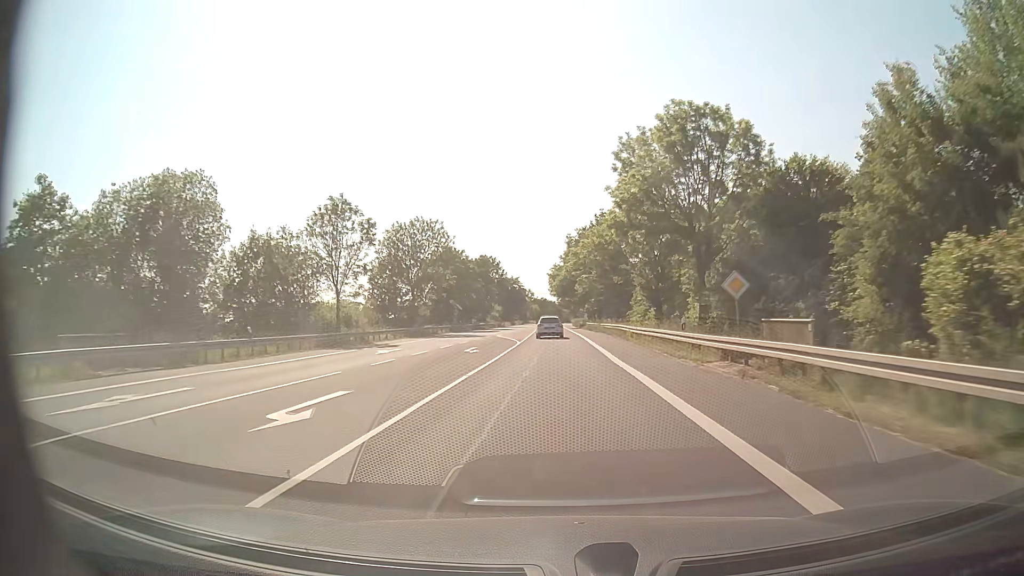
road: secondary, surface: asphalt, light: Day
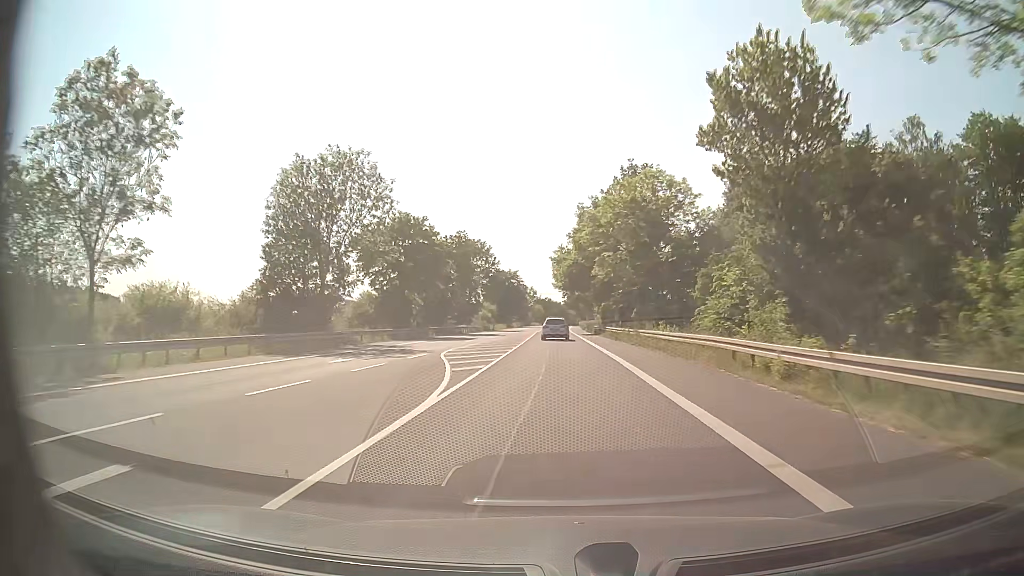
(-0.2, +27.5) m; -1°
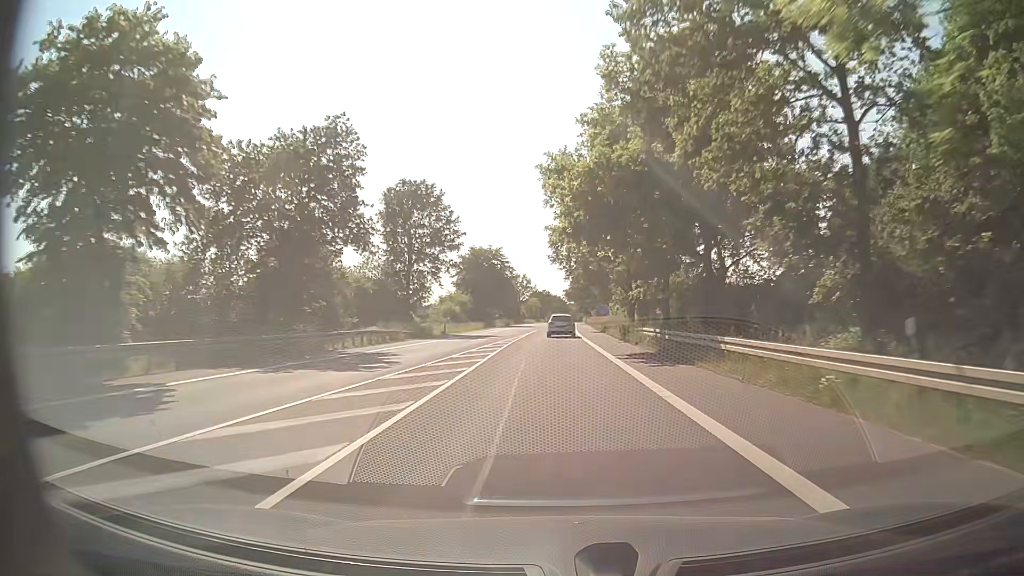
(+0.1, +41.0) m; +1°
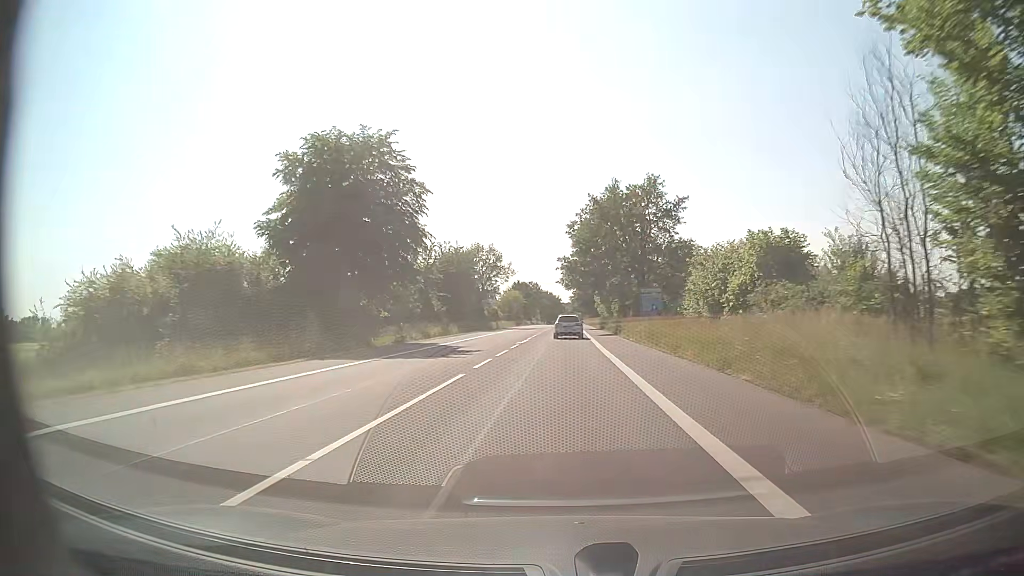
(-0.3, +67.4) m; 0°
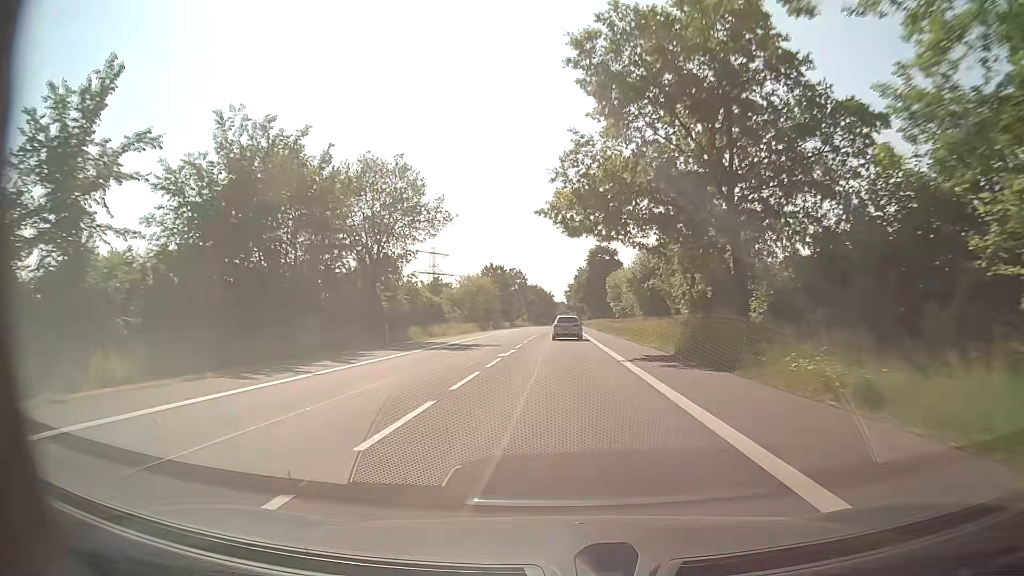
(+0.4, +53.1) m; +1°
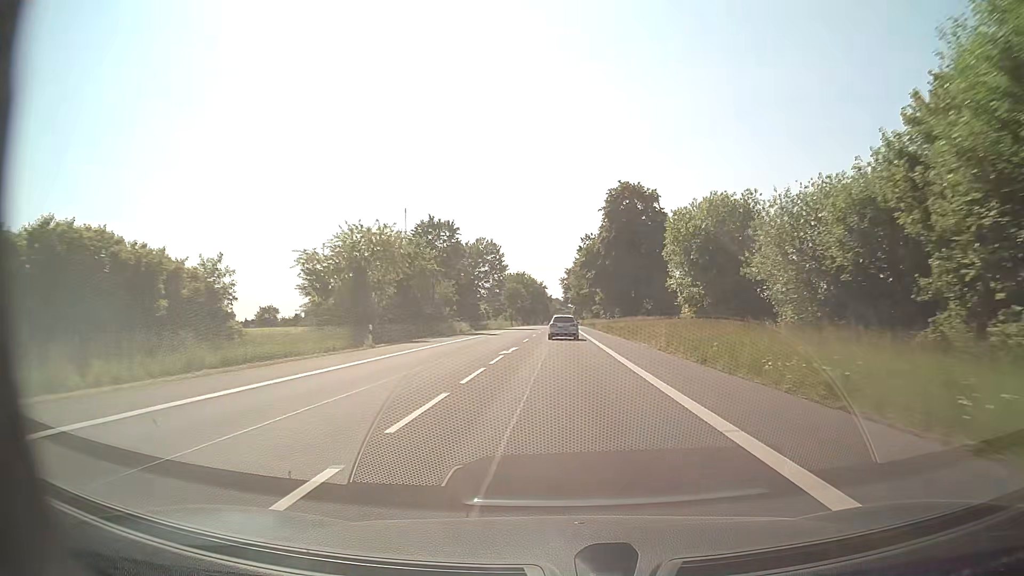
(+0.2, +52.6) m; 0°
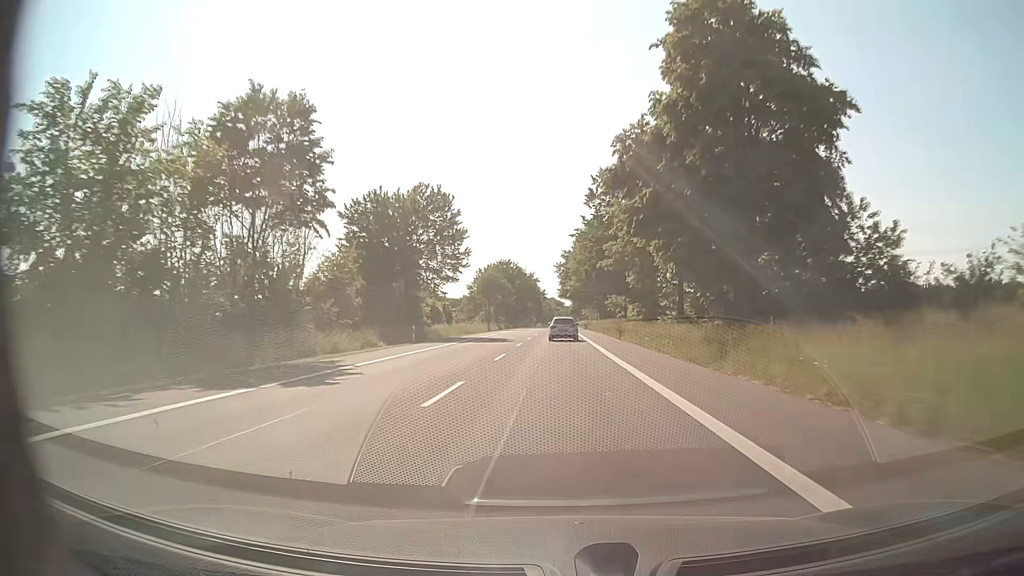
(+0.3, +39.4) m; +1°
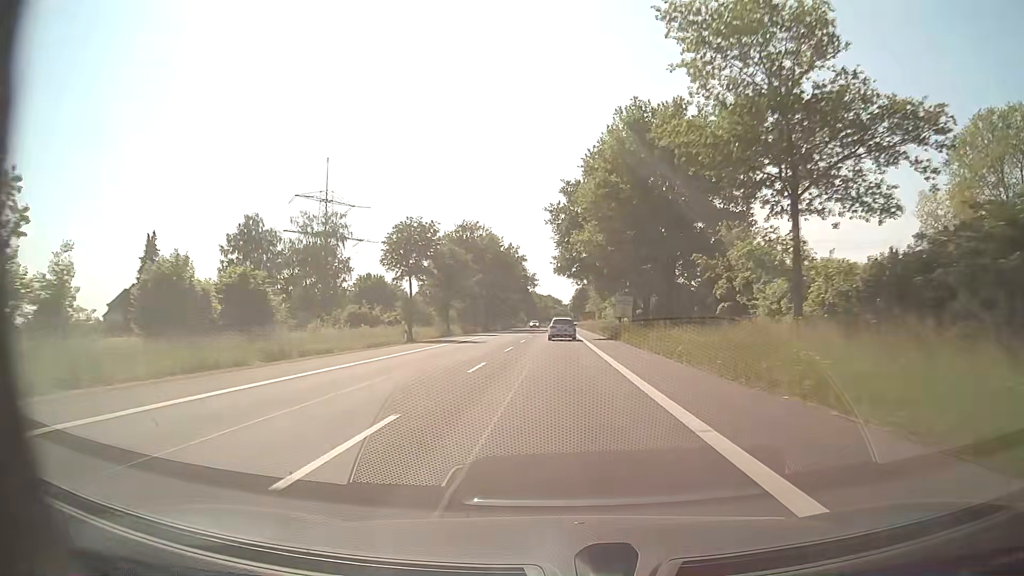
(0.0, +53.3) m; 0°
(0, +10) (0, +20) (0, +30) (0, +40) (0, +50) (0, +60) (0, +70) (0, +80) (0, +90) (+1, +100) m
